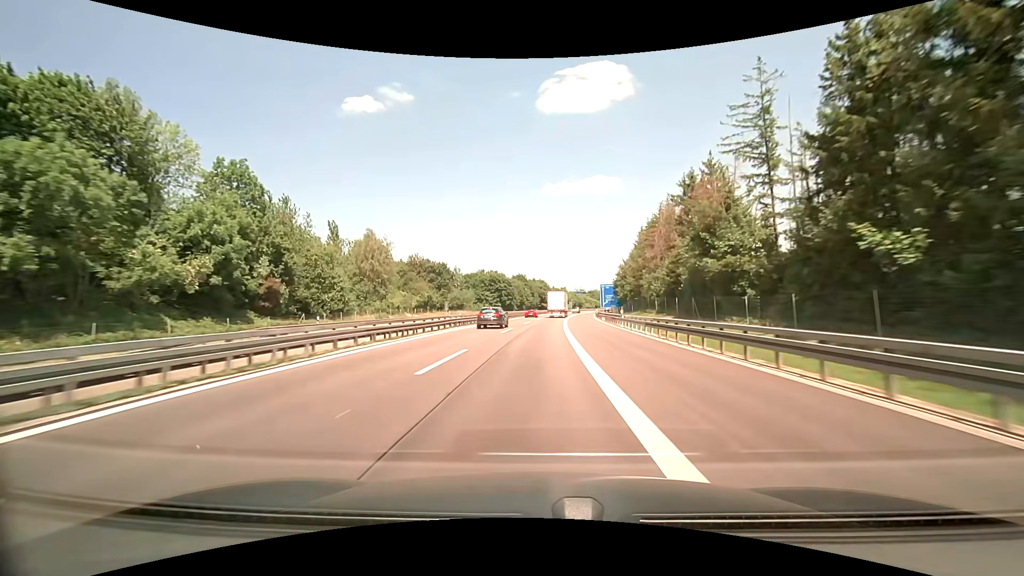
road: motorway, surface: asphalt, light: Day
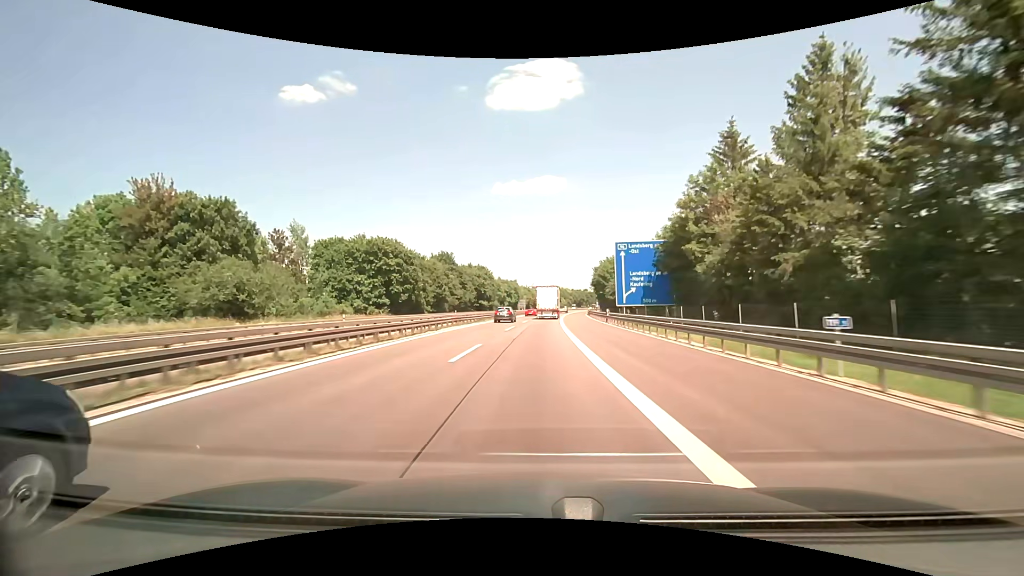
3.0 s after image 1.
(+3.4, +87.5) m; +5°
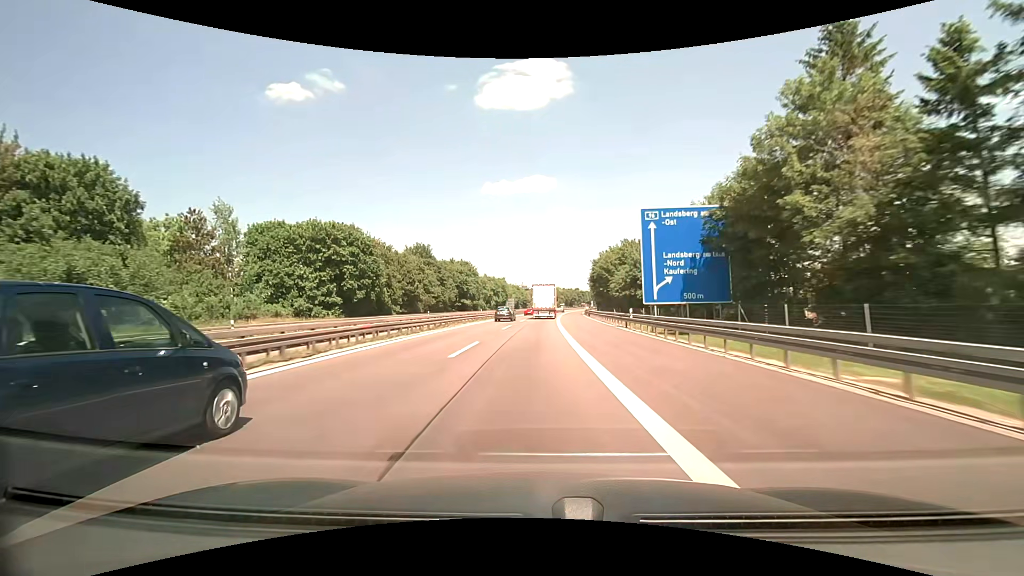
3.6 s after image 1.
(+0.2, +17.0) m; +2°
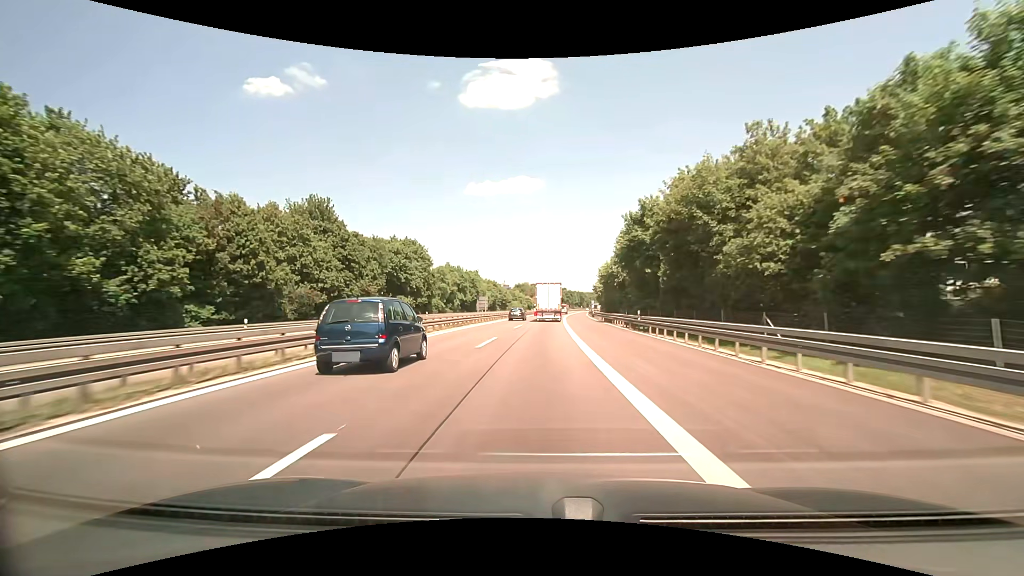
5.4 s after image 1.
(+0.6, +50.2) m; +1°
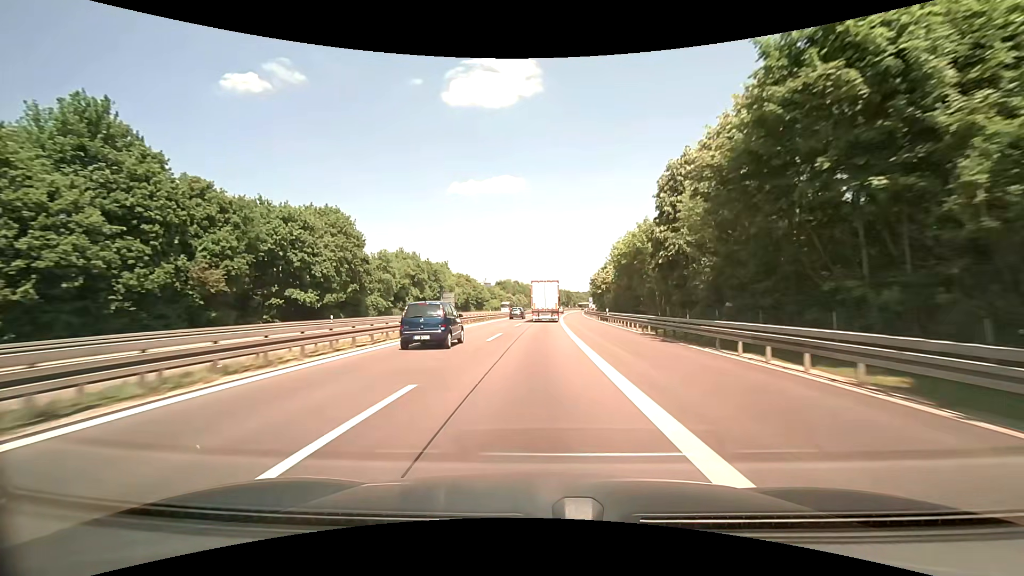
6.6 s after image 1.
(+0.7, +32.6) m; +2°
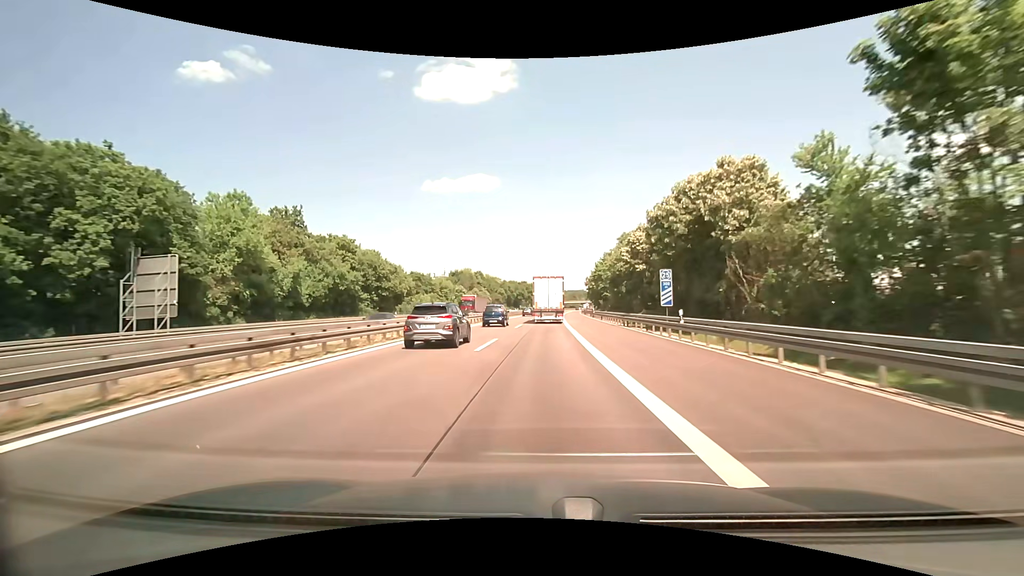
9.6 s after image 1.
(+2.7, +78.5) m; +3°
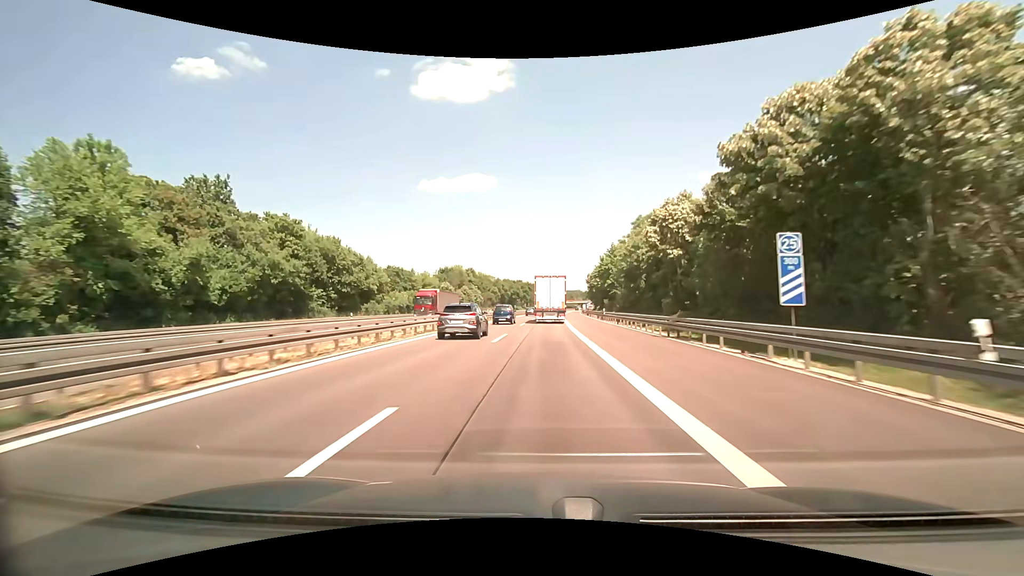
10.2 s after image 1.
(+0.1, +15.2) m; +1°
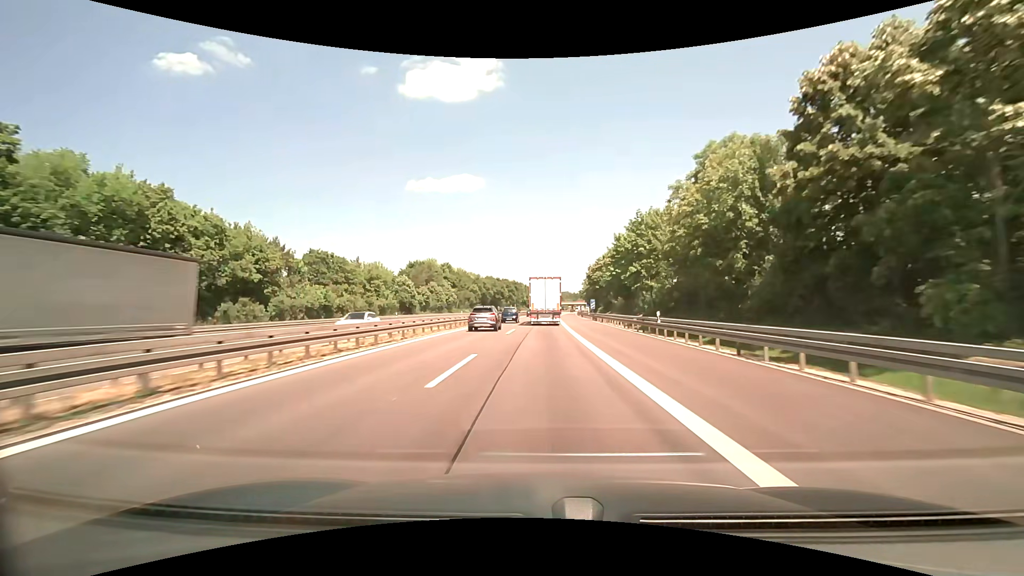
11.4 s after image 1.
(+0.2, +29.9) m; +1°
(0, +10) (0, +20) (0, +30) (0, +40) (+1, +50) (+1, +60) (+1, +70) (+1, +80) (+2, +90) (+2, +100) m
